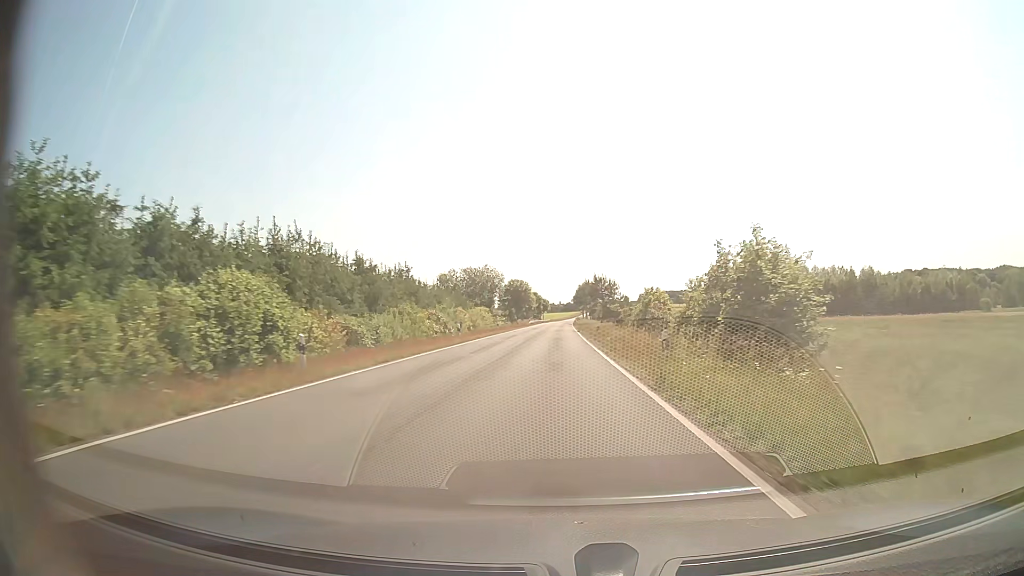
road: secondary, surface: asphalt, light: Day
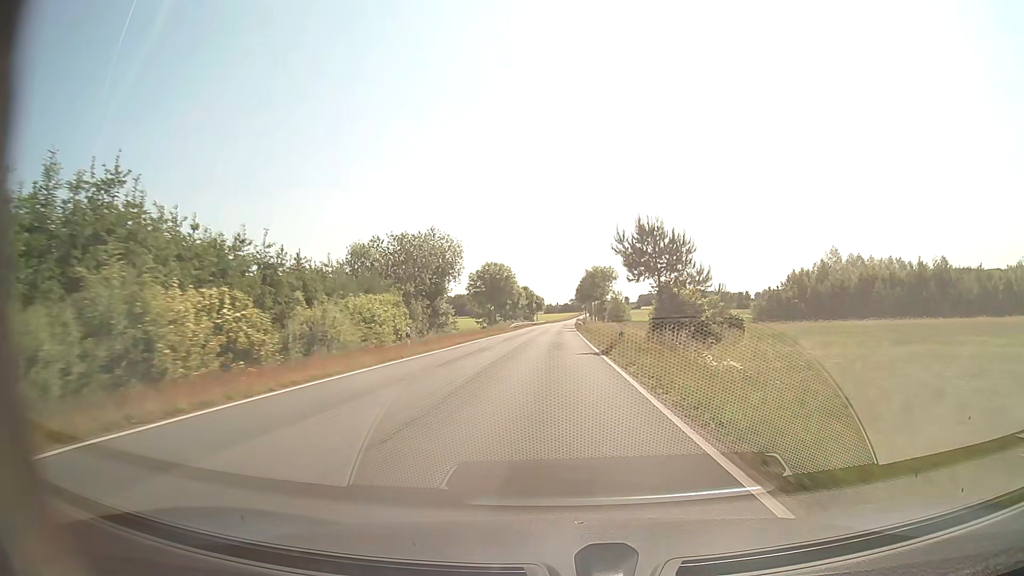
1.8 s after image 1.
(+0.1, +38.4) m; 0°
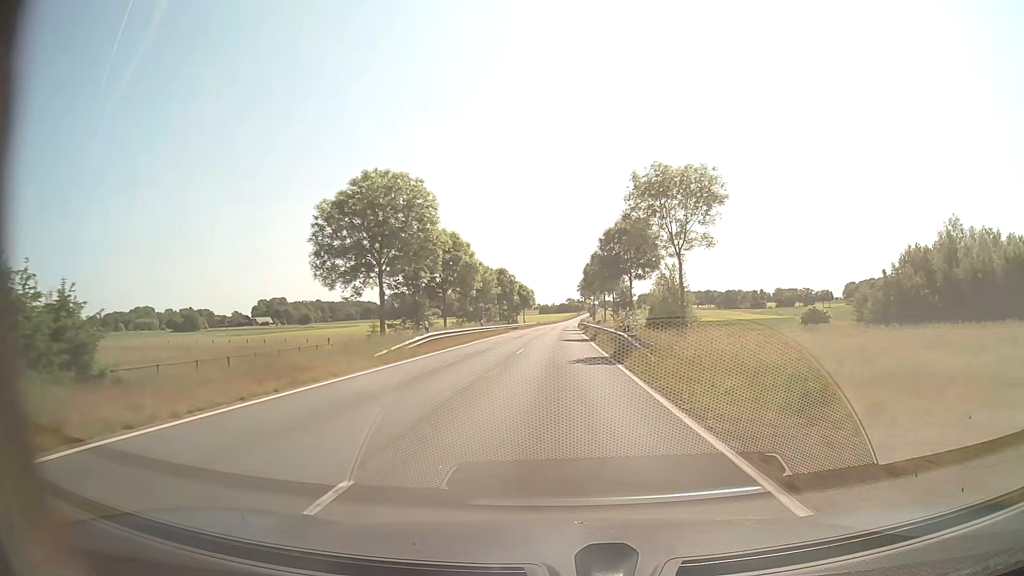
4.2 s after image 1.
(+0.1, +52.4) m; 0°
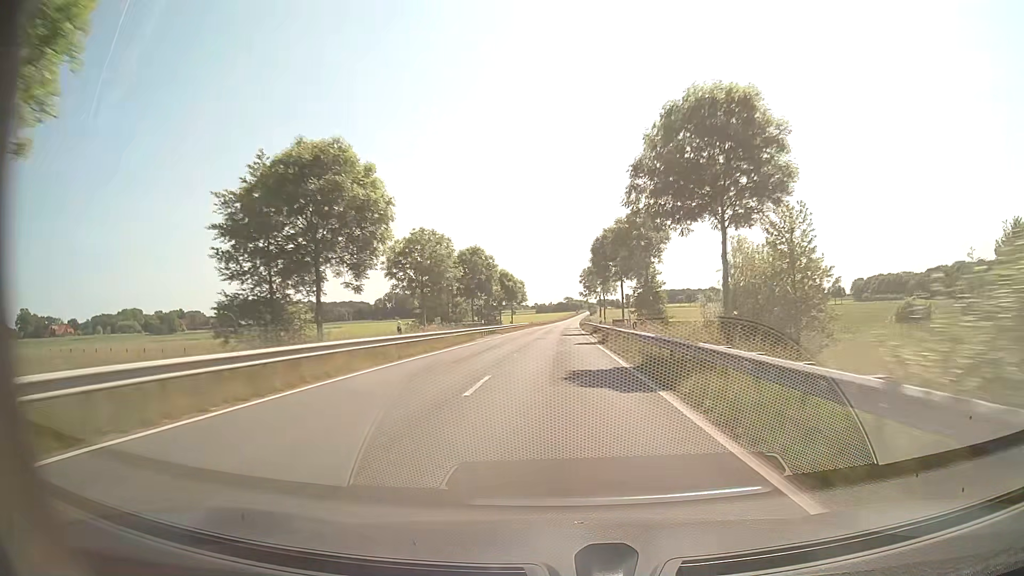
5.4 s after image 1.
(+0.1, +26.8) m; 0°
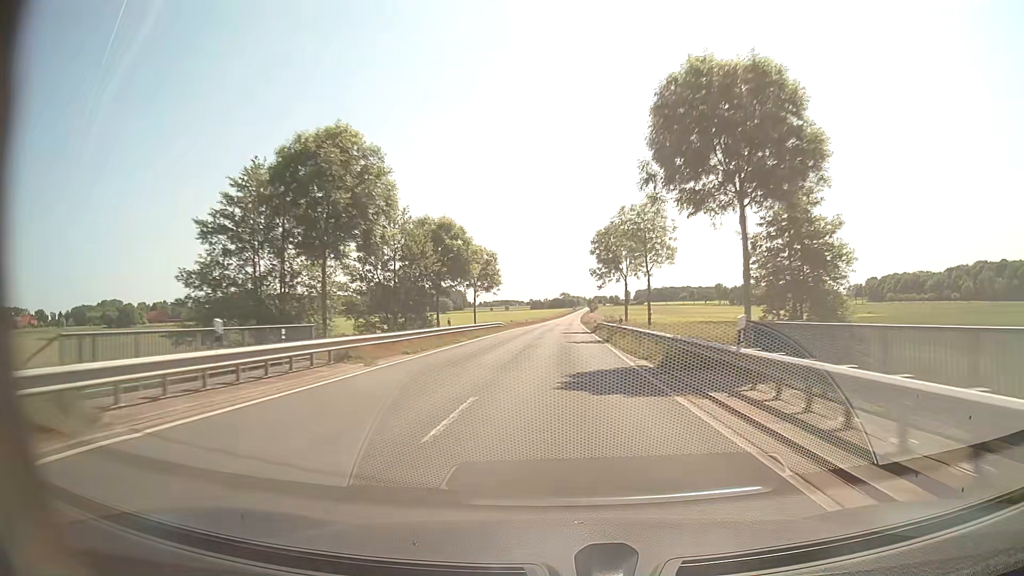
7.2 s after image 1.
(+0.2, +40.8) m; 0°
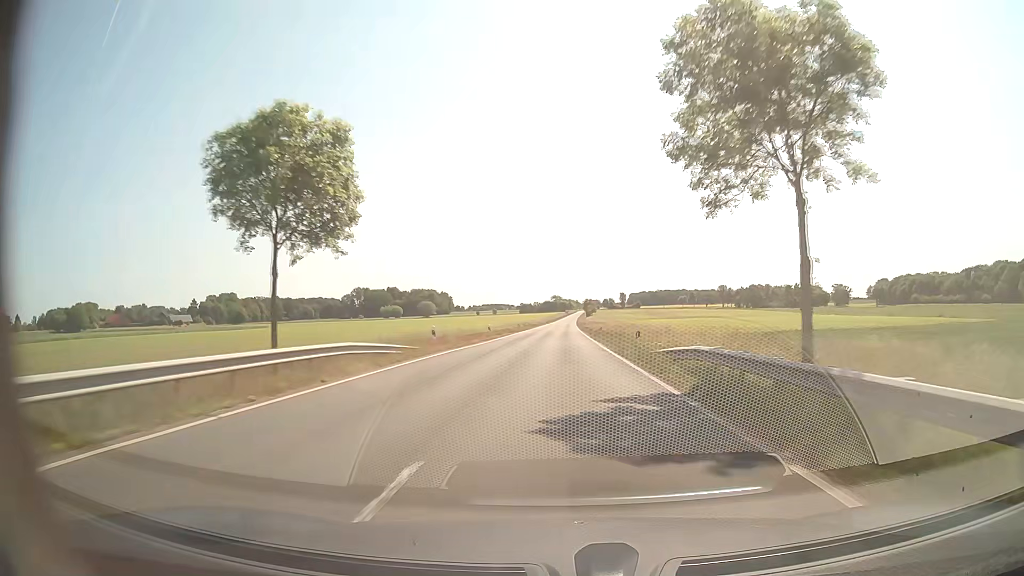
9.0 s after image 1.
(+0.3, +41.7) m; +1°
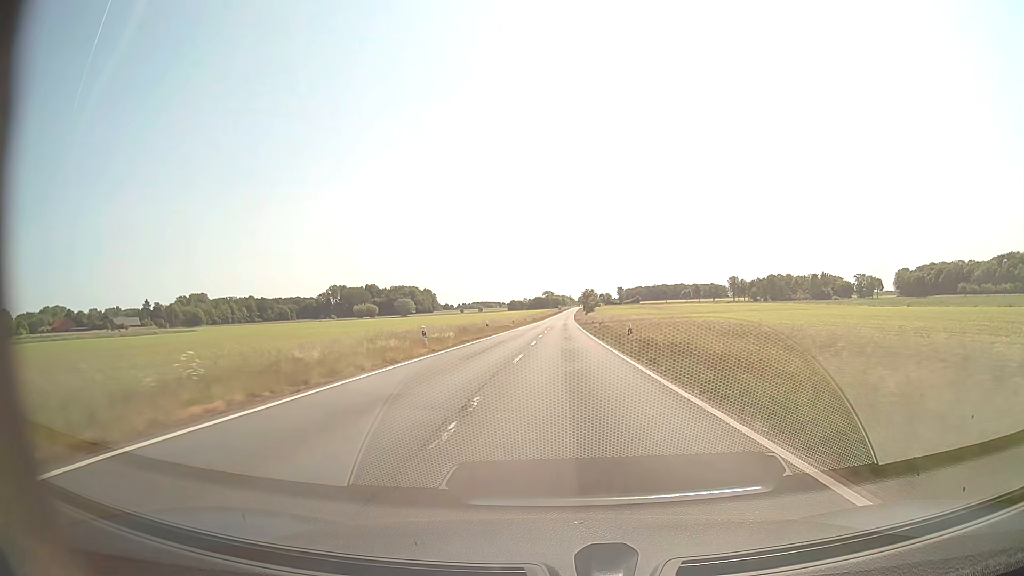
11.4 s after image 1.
(+0.2, +56.1) m; +1°
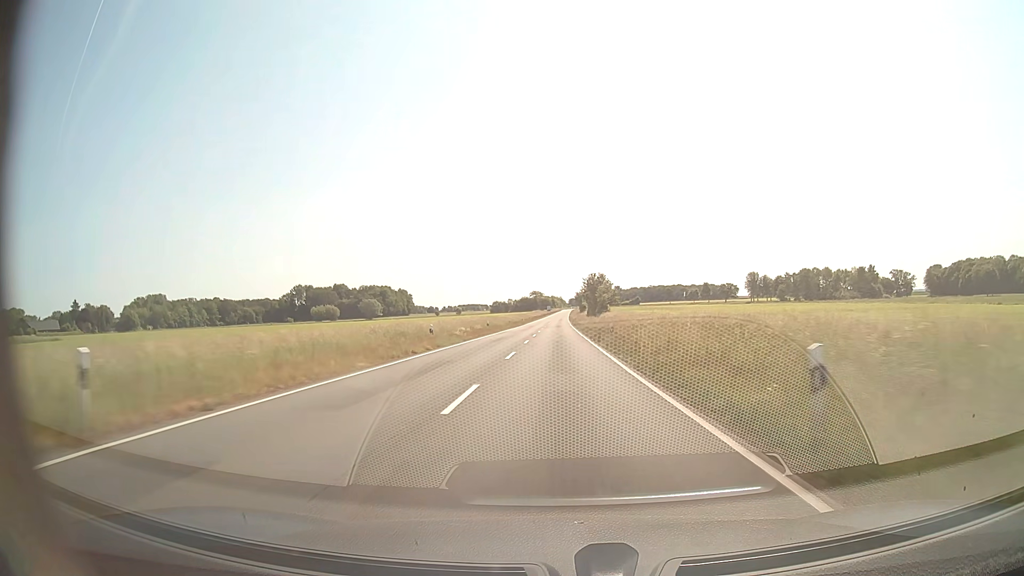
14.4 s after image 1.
(+0.5, +70.9) m; +1°
(0, +10) (0, +20) (0, +30) (0, +40) (0, +50) (0, +60) (0, +70) (0, +80) (0, +90) (0, +100) m
